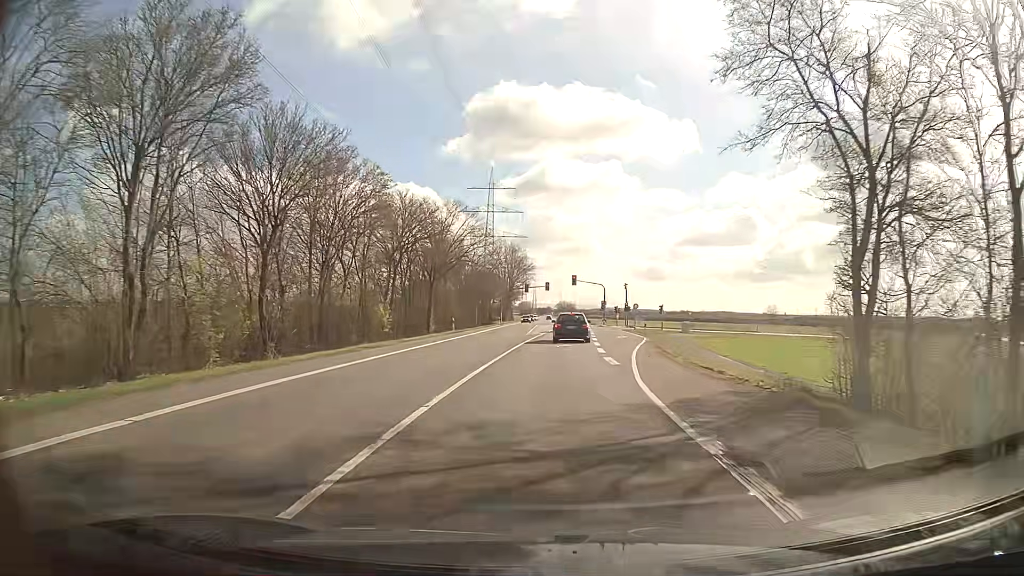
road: secondary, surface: asphalt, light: Day
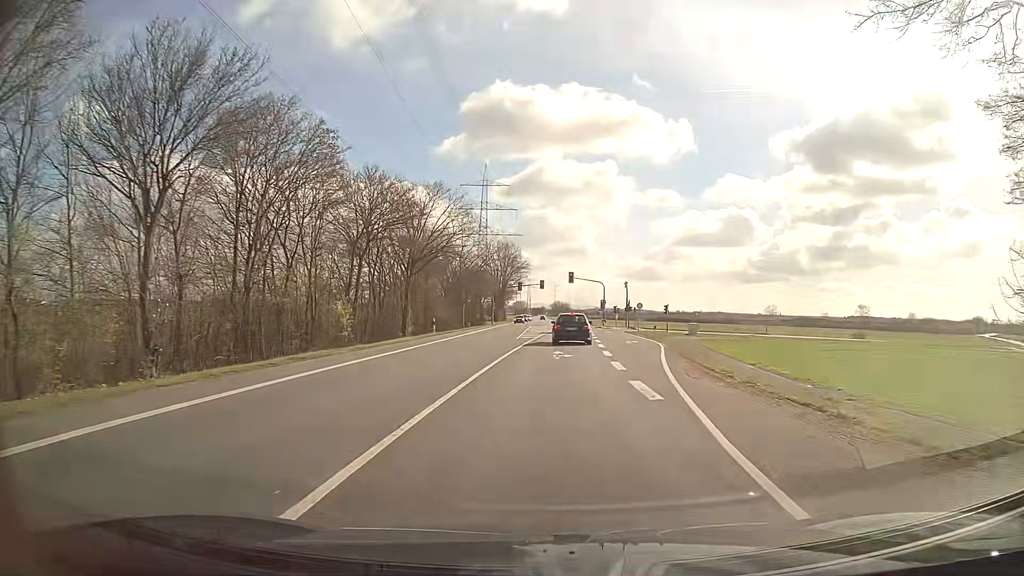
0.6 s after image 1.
(+0.1, +7.3) m; 0°
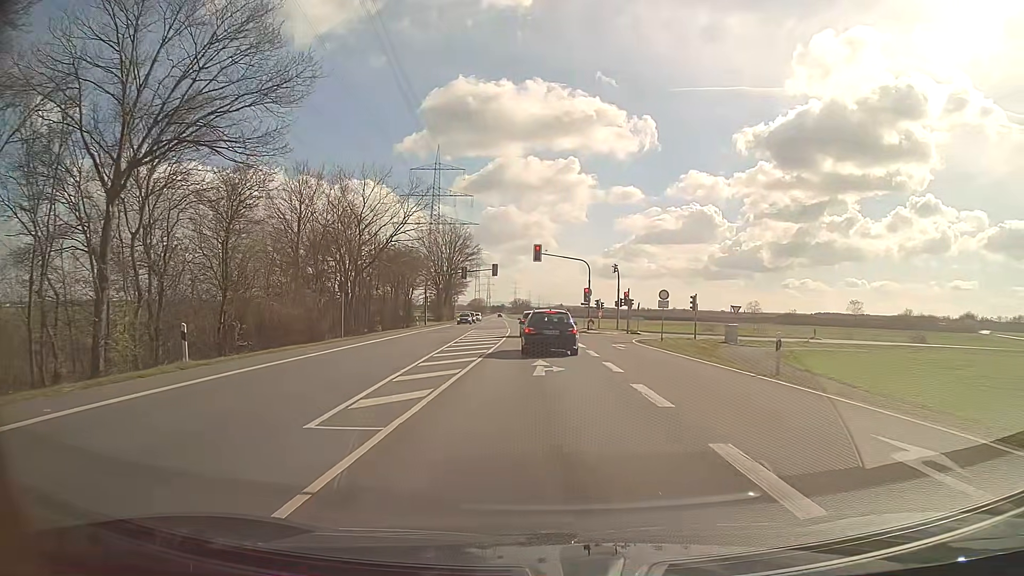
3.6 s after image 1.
(+1.1, +30.9) m; +4°
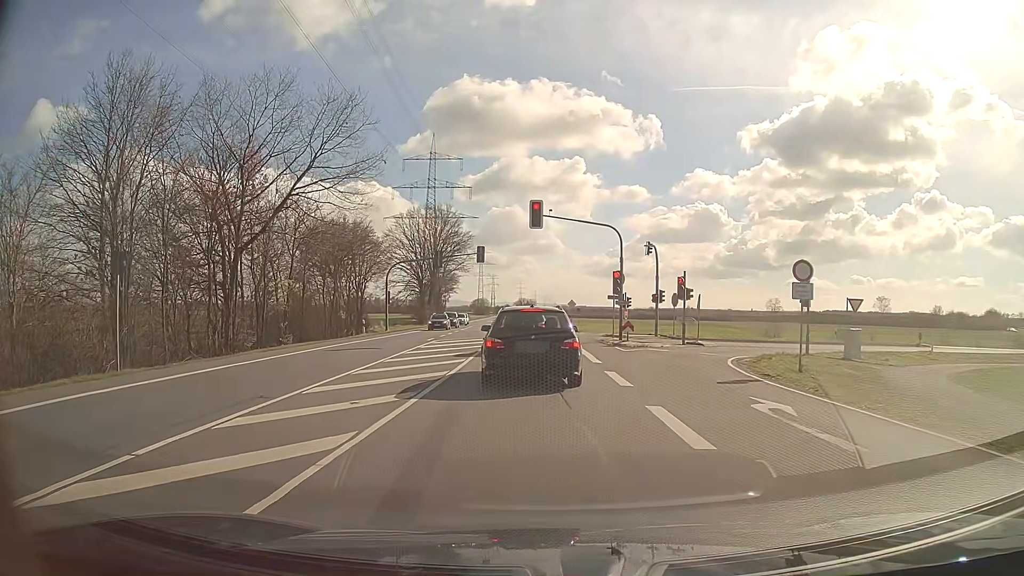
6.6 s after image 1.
(+0.1, +20.7) m; 0°
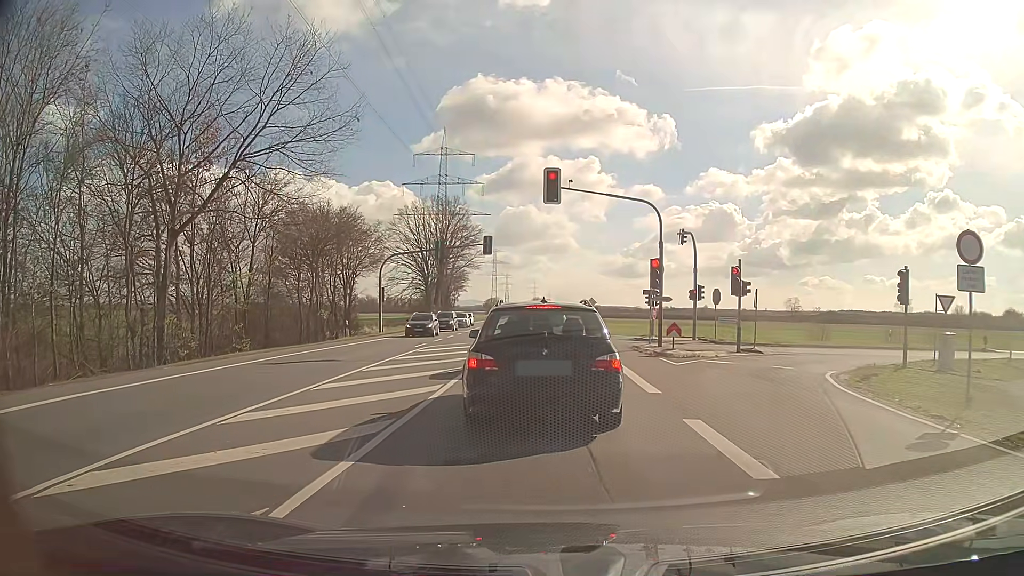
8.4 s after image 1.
(-0.2, +7.0) m; -1°
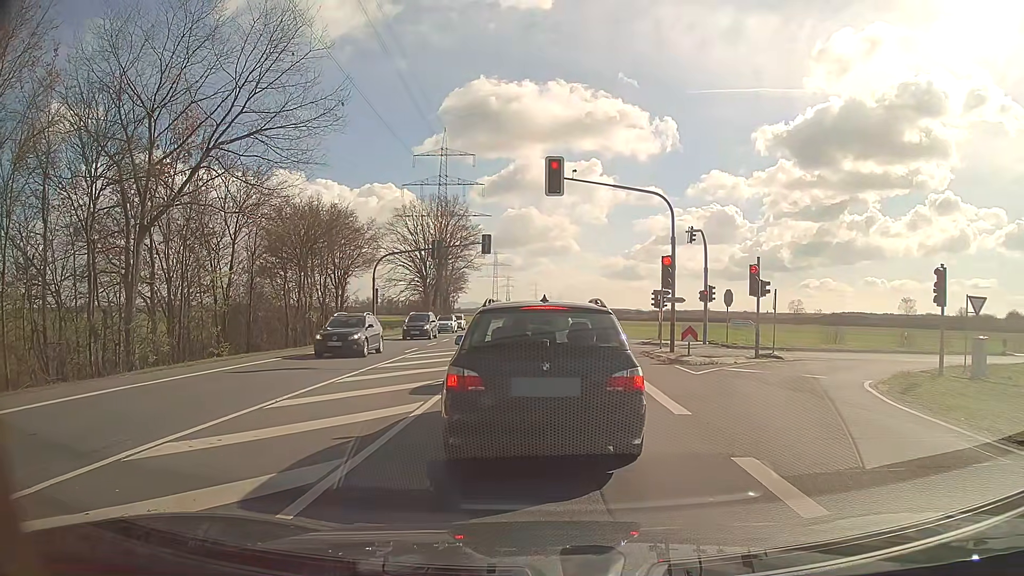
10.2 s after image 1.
(0.0, +2.0) m; -2°
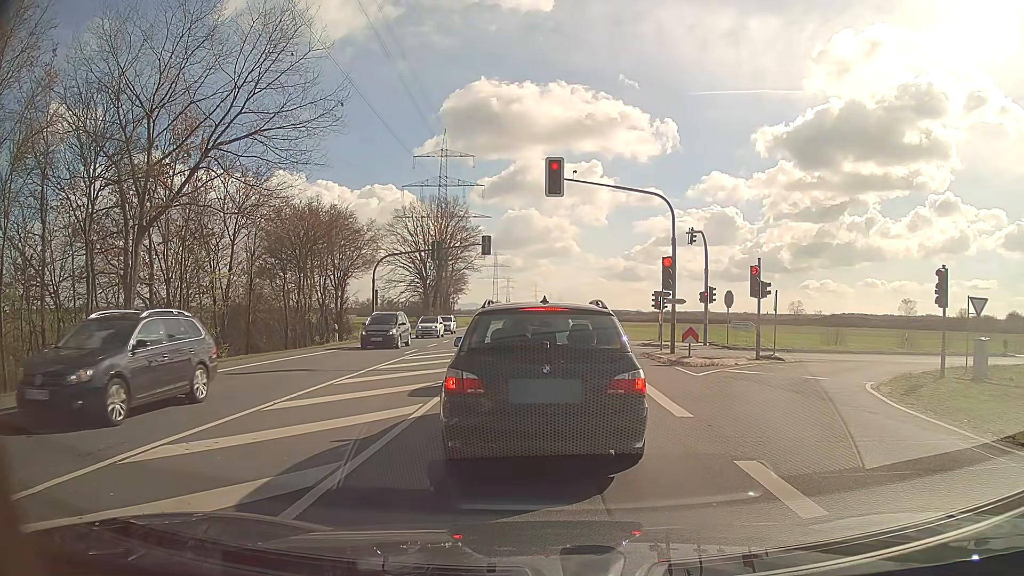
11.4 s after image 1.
(0.0, +0.1) m; 0°
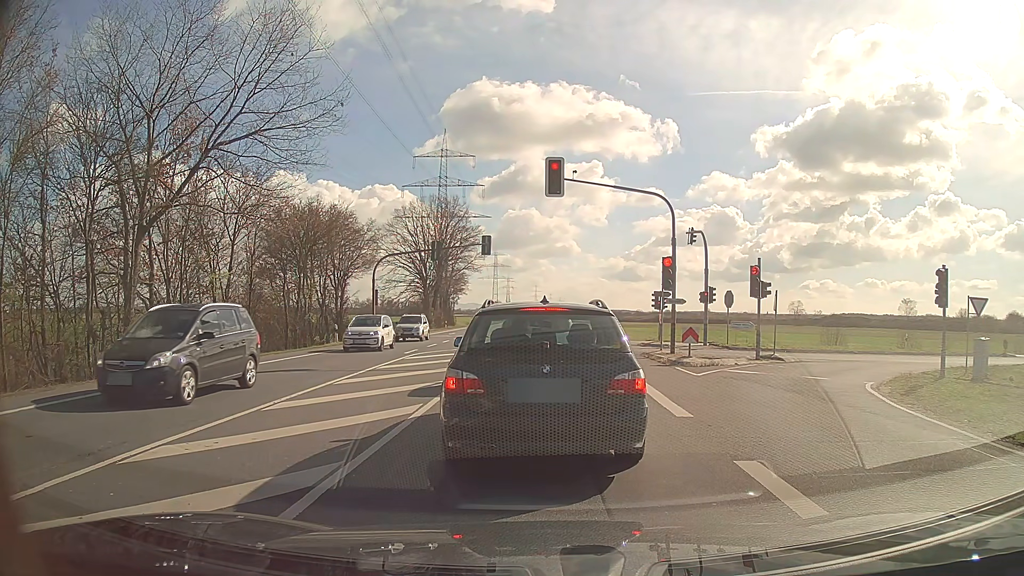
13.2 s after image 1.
(0.0, 0.0) m; 0°
